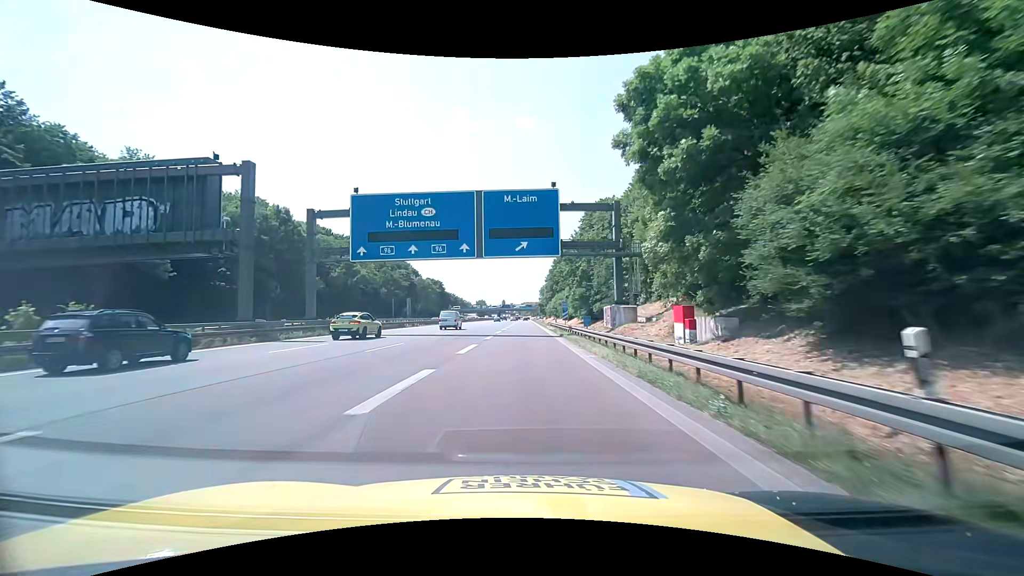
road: motorway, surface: asphalt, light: Day
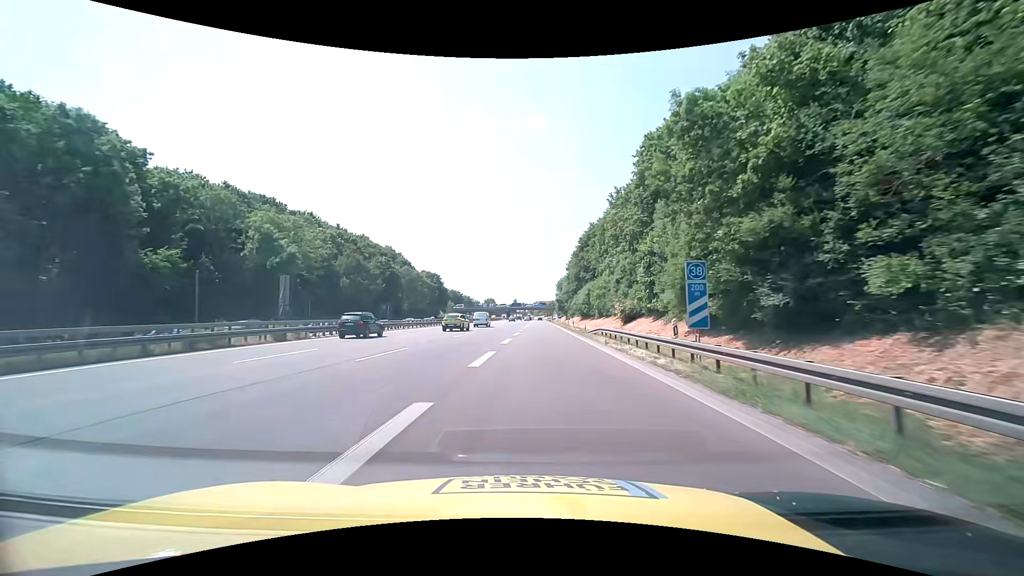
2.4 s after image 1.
(-0.6, +40.3) m; -1°
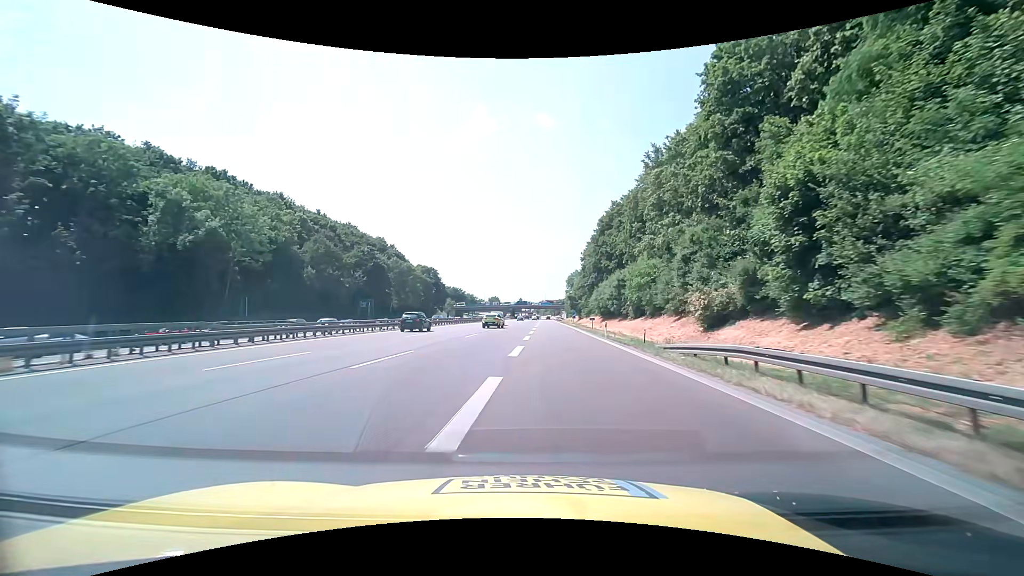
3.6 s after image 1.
(-0.1, +20.1) m; -1°
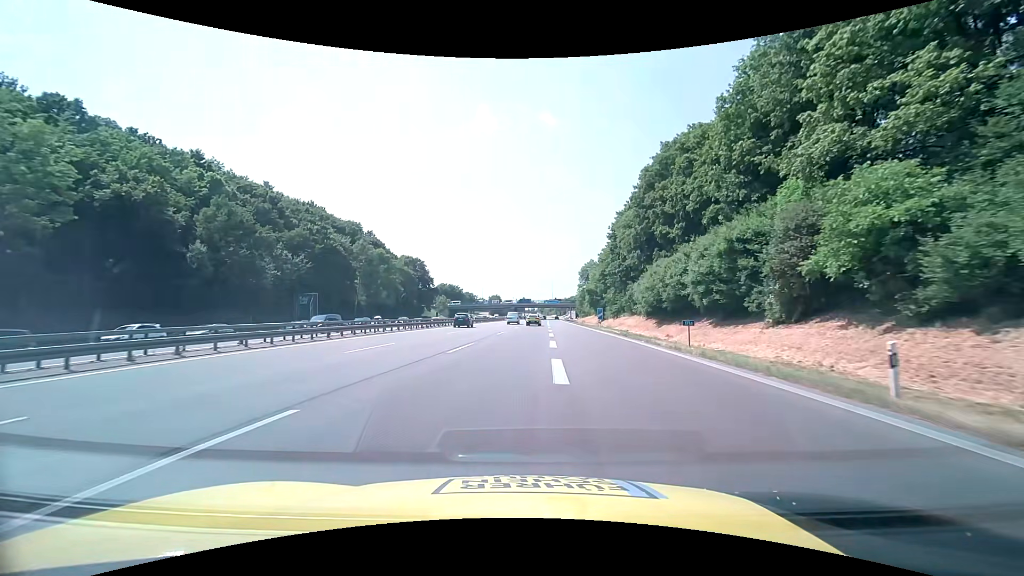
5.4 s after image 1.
(+0.1, +30.2) m; 0°
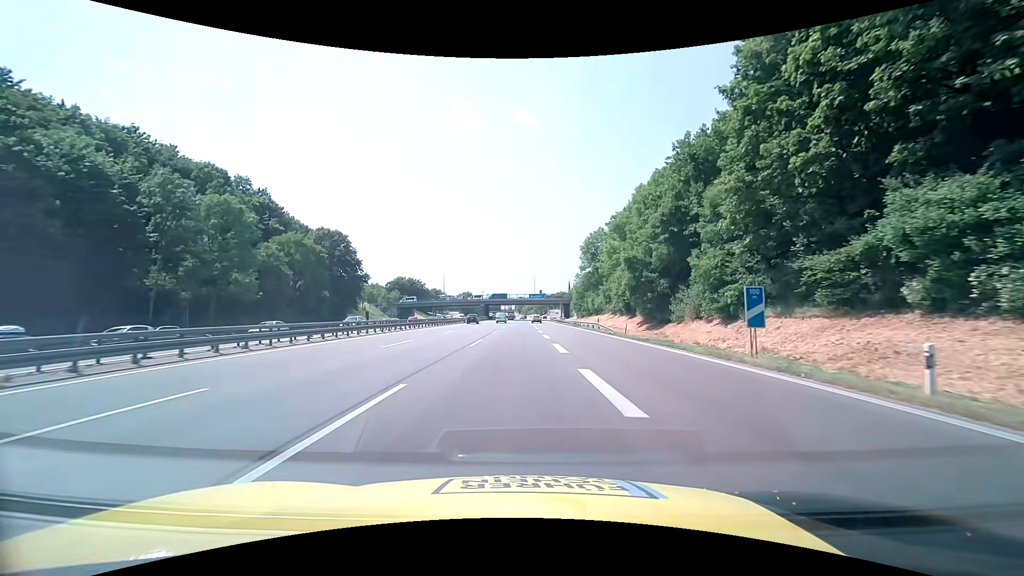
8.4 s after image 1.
(+0.9, +50.1) m; +3°
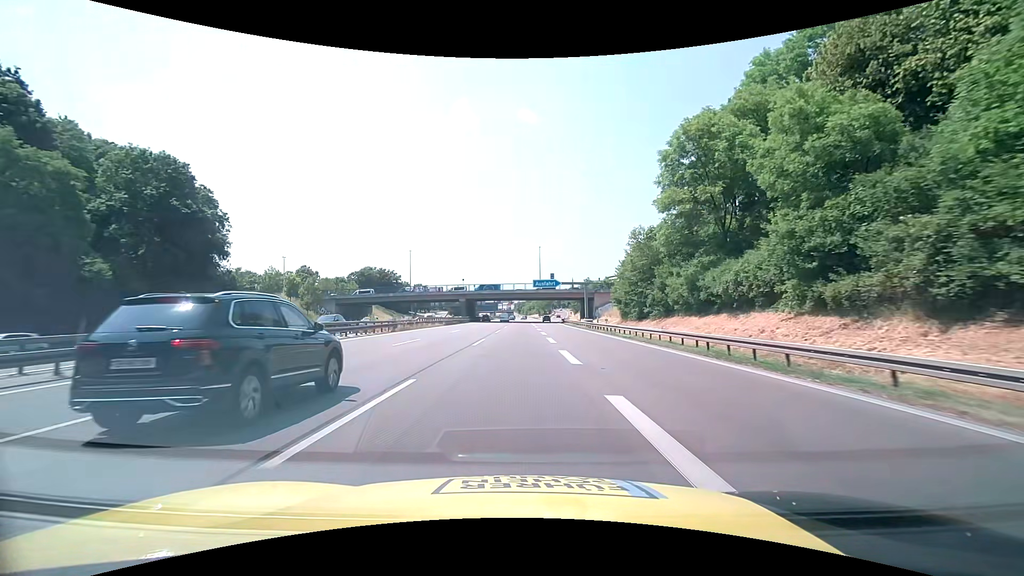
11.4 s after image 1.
(0.0, +50.9) m; 0°
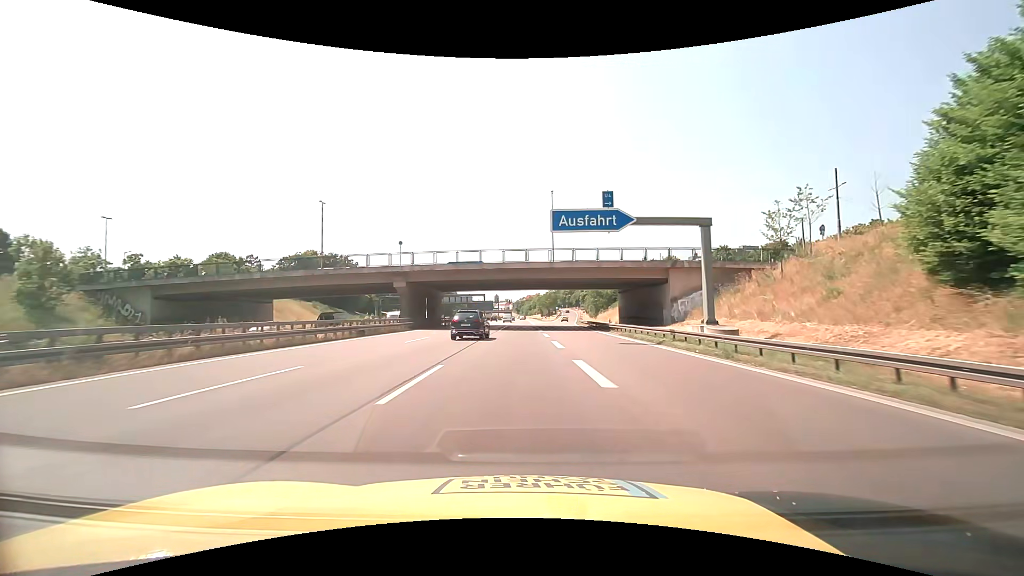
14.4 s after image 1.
(0.0, +51.7) m; 0°
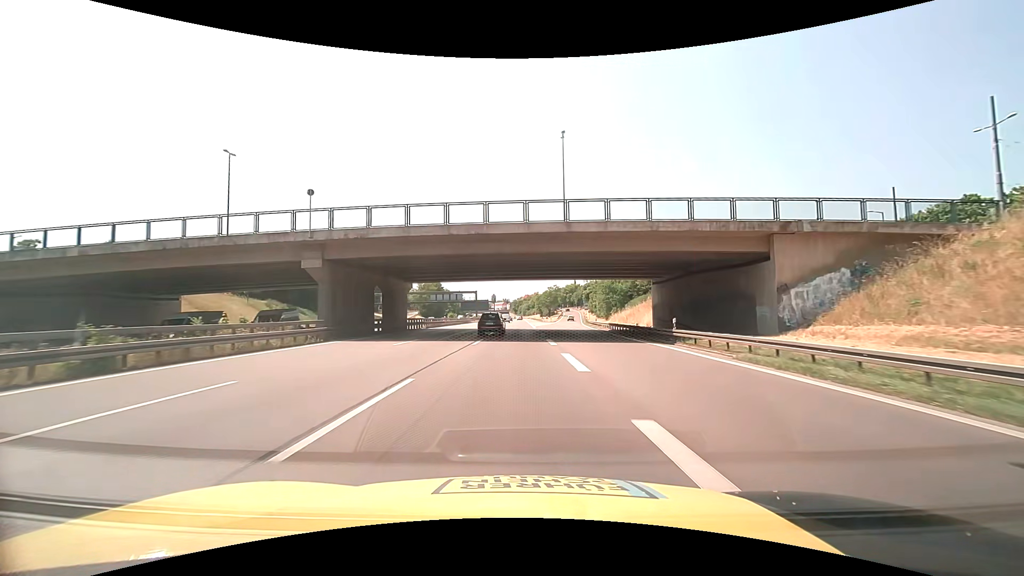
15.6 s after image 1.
(0.0, +20.8) m; +1°
(0, +10) (0, +20) (0, +30) (0, +40) (-1, +50) (-1, +60) (-1, +70) (-1, +80) (-1, +90) (-1, +100) m
